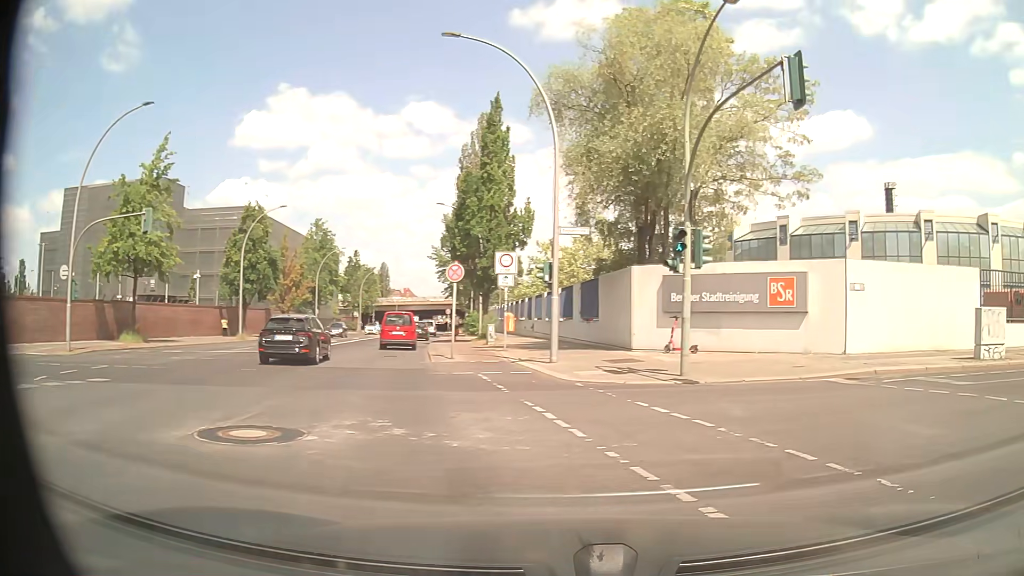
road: secondary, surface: asphalt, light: Day
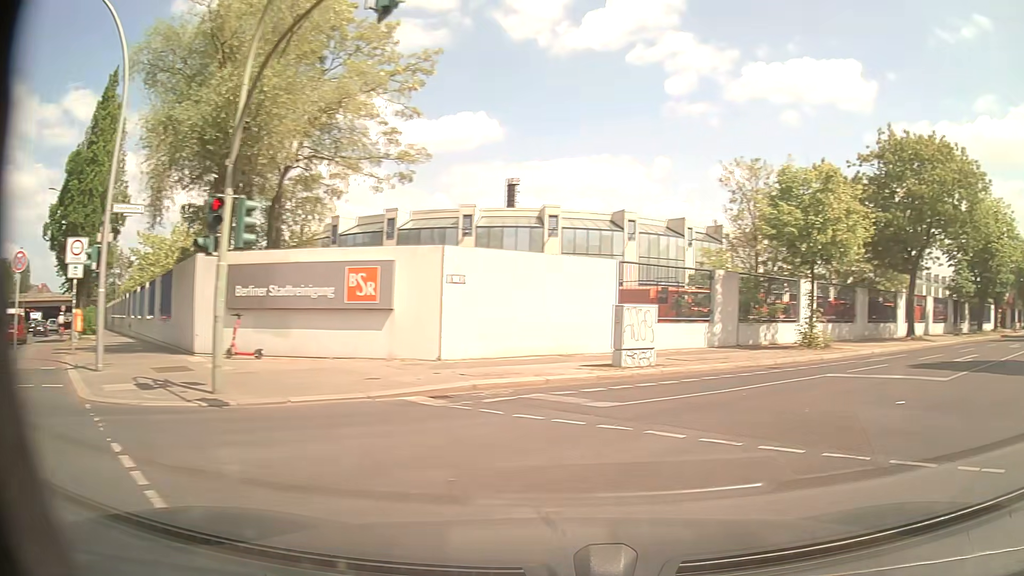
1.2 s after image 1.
(+1.1, +3.7) m; +35°
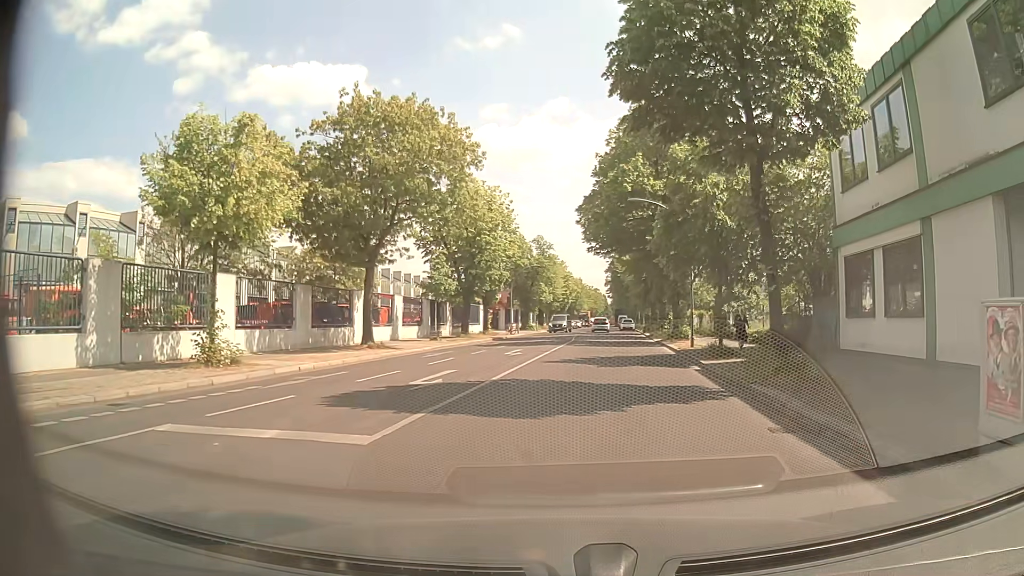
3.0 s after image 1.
(+3.5, +6.6) m; +45°
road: residential
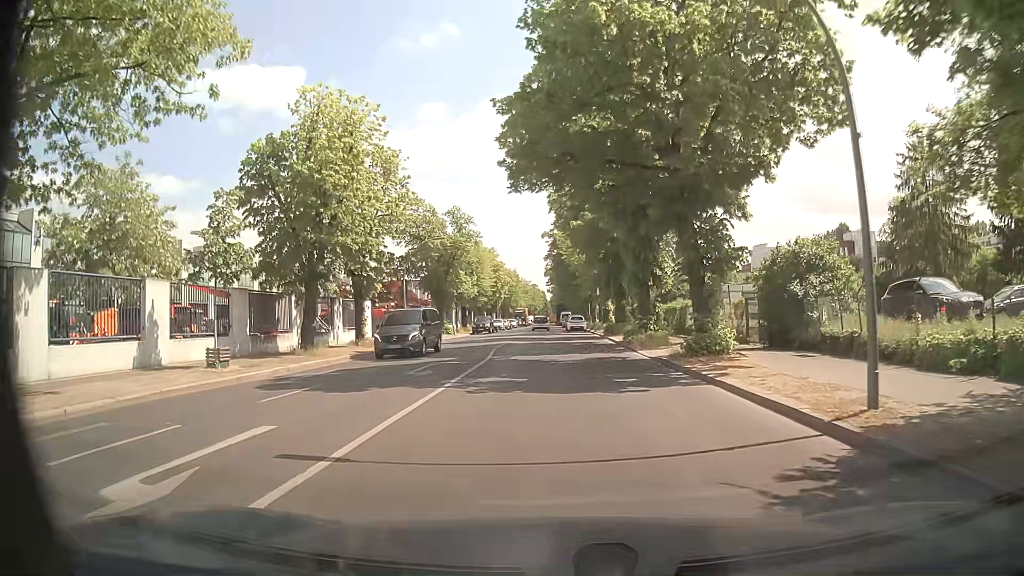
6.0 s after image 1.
(+1.3, +21.5) m; +6°
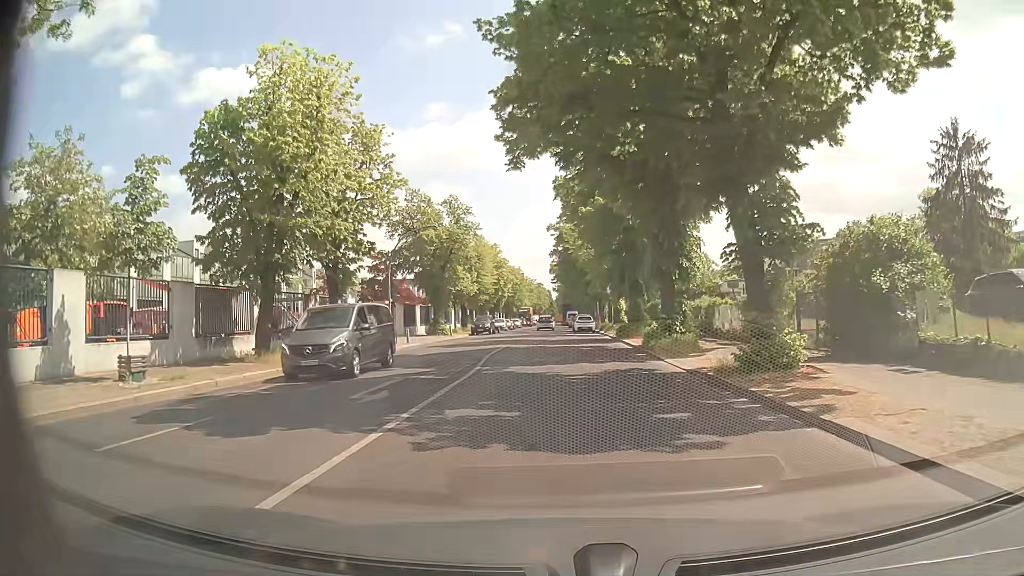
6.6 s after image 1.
(-0.1, +5.1) m; 0°
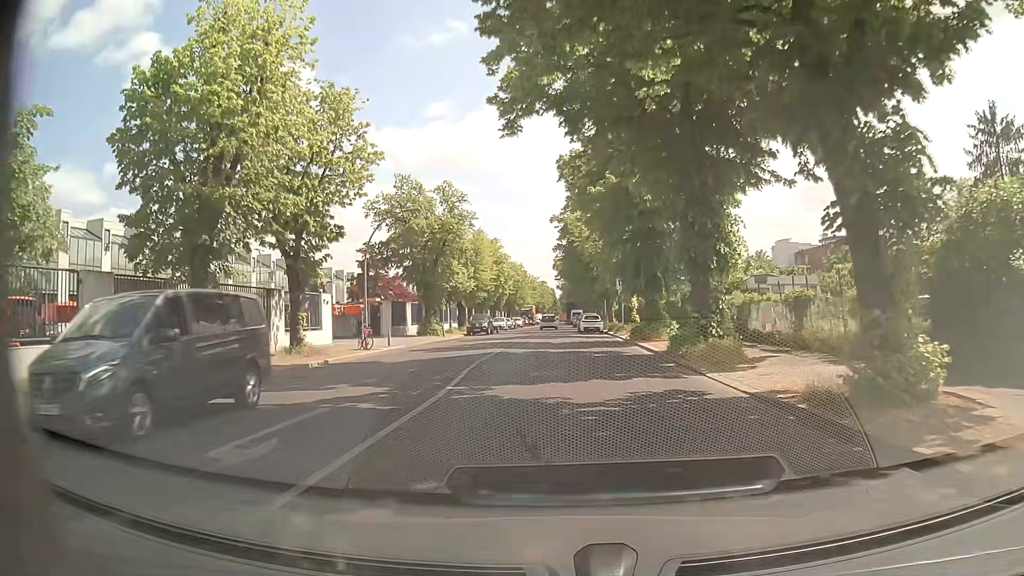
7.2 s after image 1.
(-0.1, +5.3) m; -1°
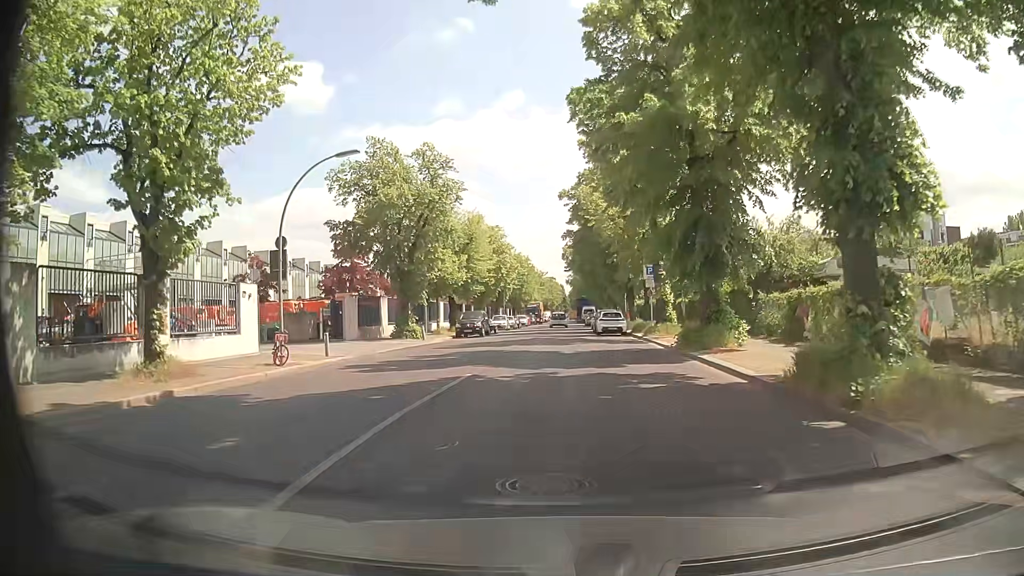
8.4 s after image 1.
(-0.1, +10.7) m; -2°
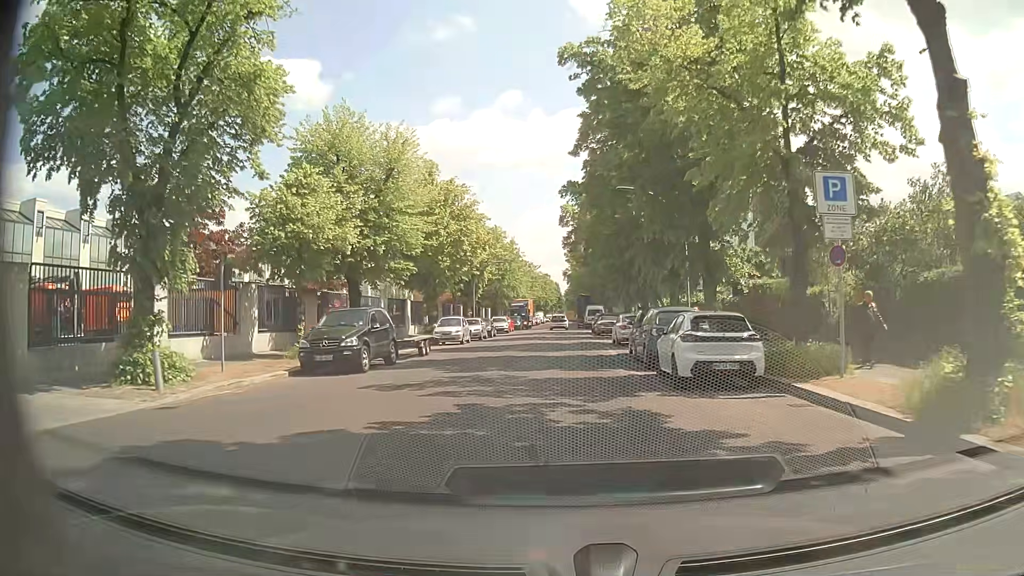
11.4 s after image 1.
(+0.3, +26.8) m; +1°
(0, +10) (0, +20) (0, +30) (+1, +40) (+1, +50) (+1, +60) (+1, +70) (+1, +80) (+2, +90) (+2, +100) m
